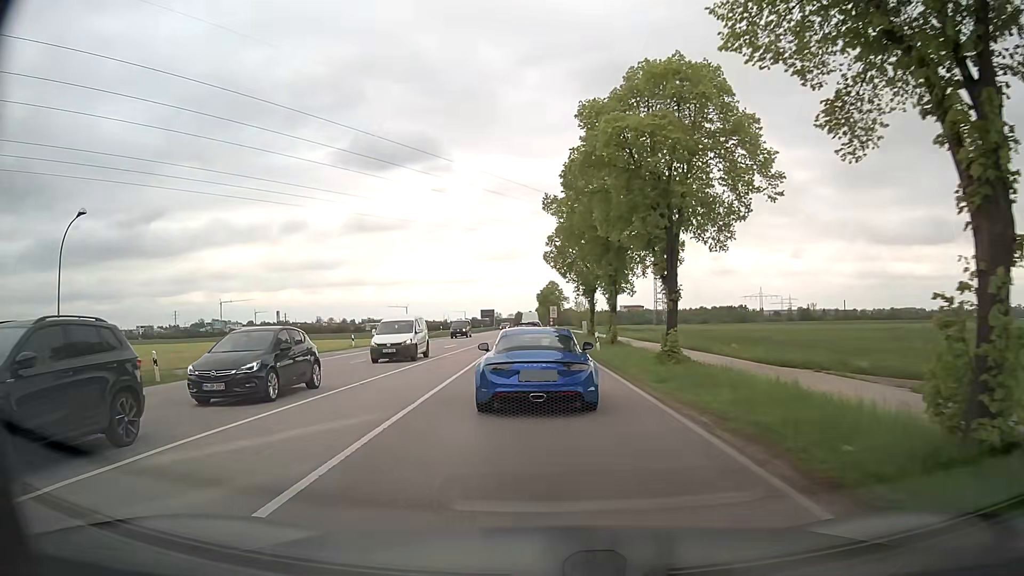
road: secondary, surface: asphalt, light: Day
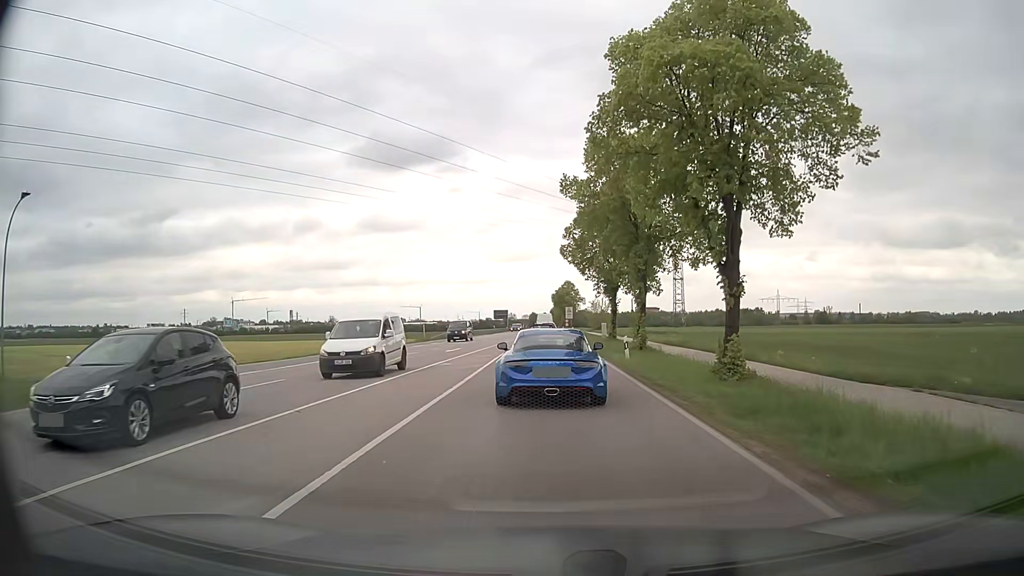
(-0.1, +5.4) m; -1°
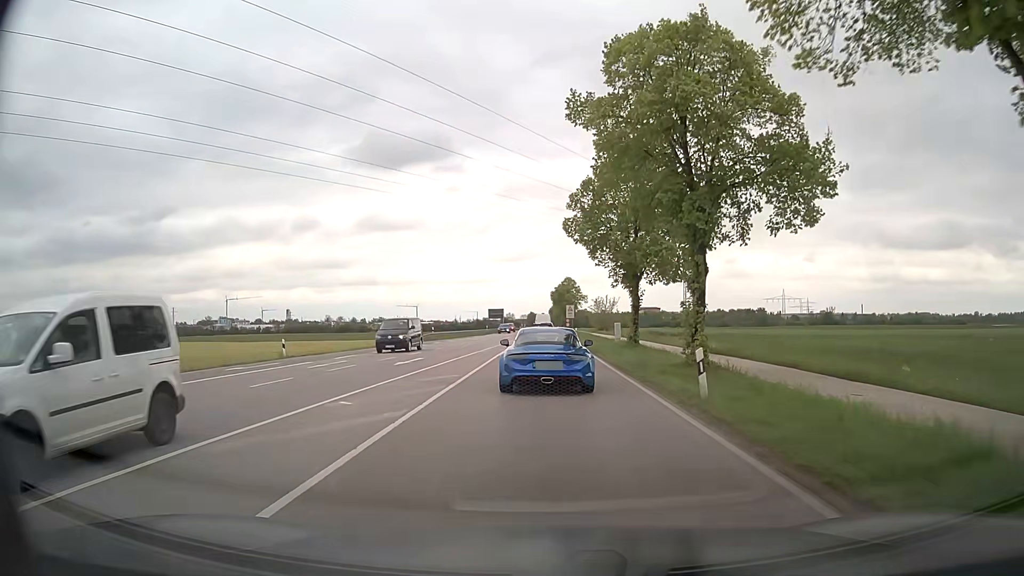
(0.0, +12.2) m; 0°
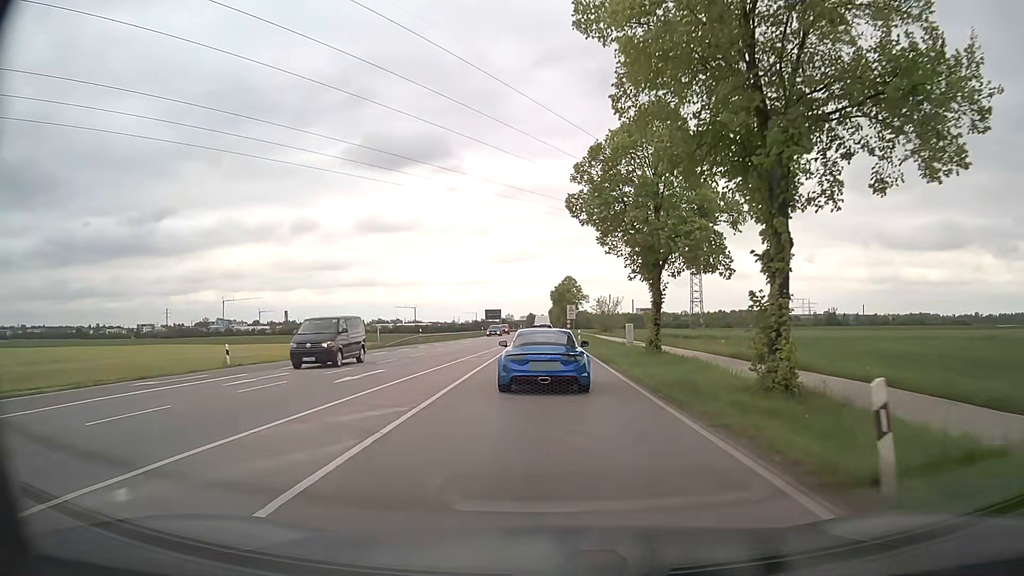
(0.0, +7.0) m; 0°
